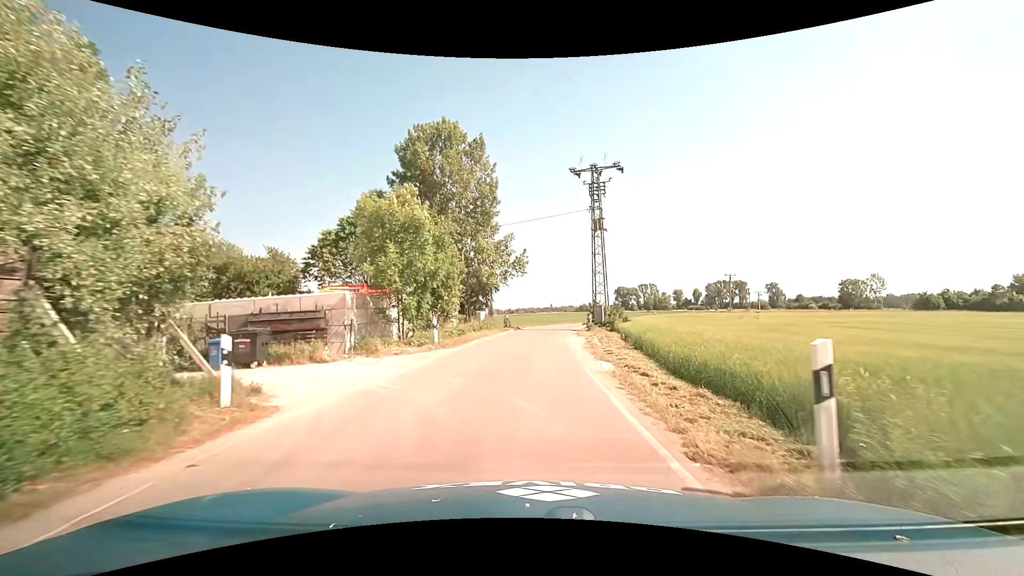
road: unclassified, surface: asphalt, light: Day
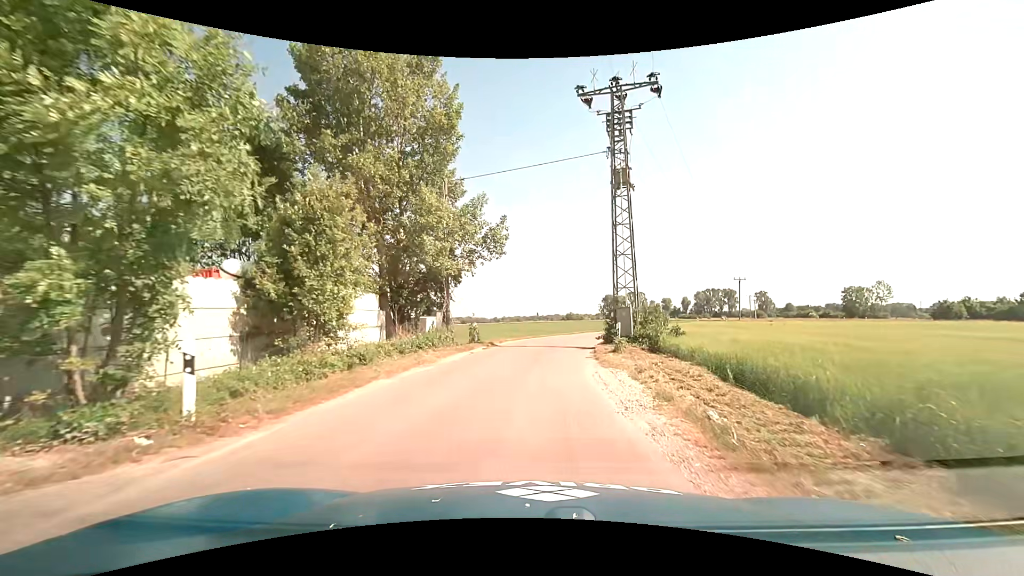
(+0.2, +14.2) m; +2°
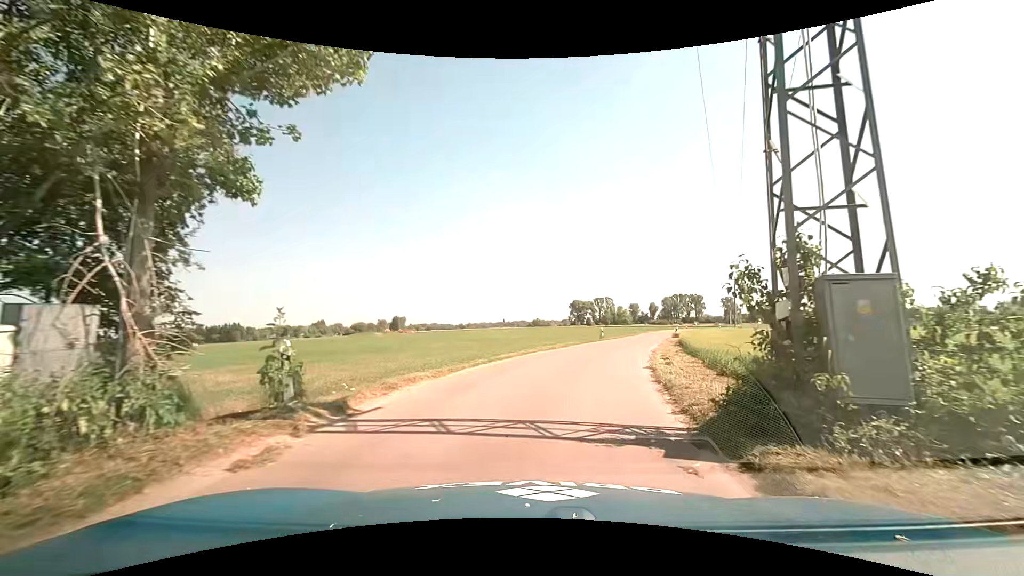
(+0.3, +16.7) m; +3°
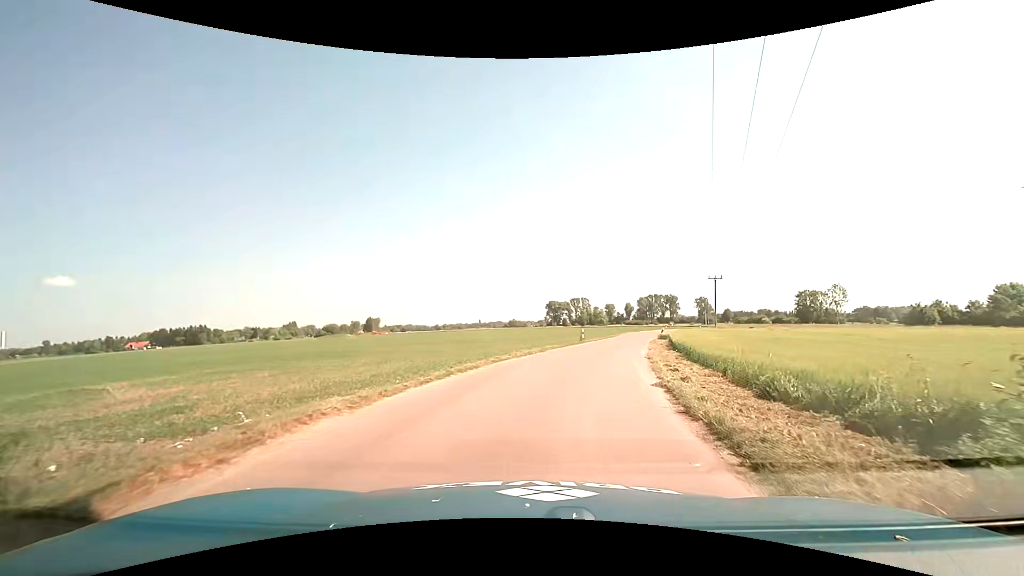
(+0.1, +4.0) m; +2°
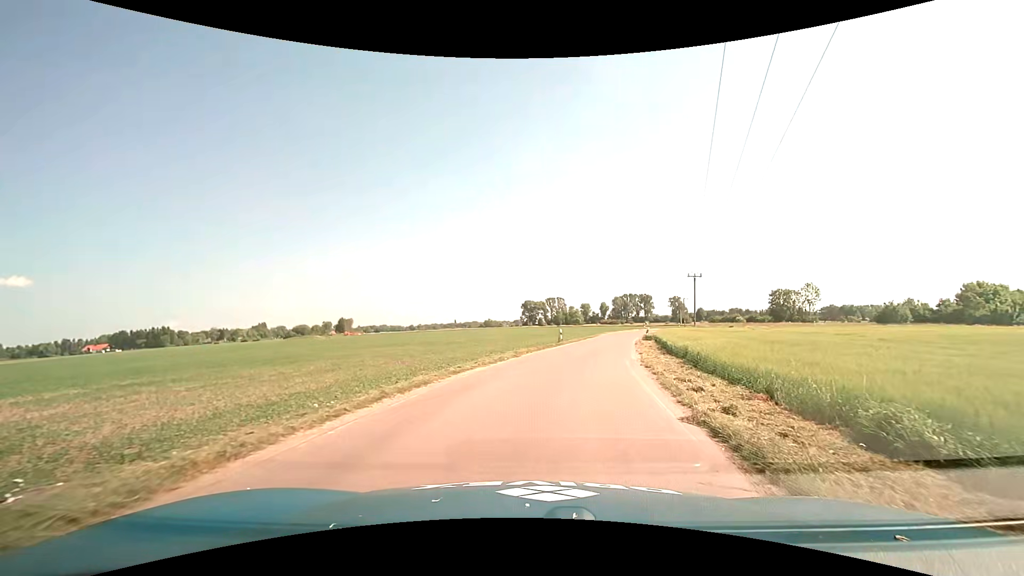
(+0.1, +3.9) m; +4°
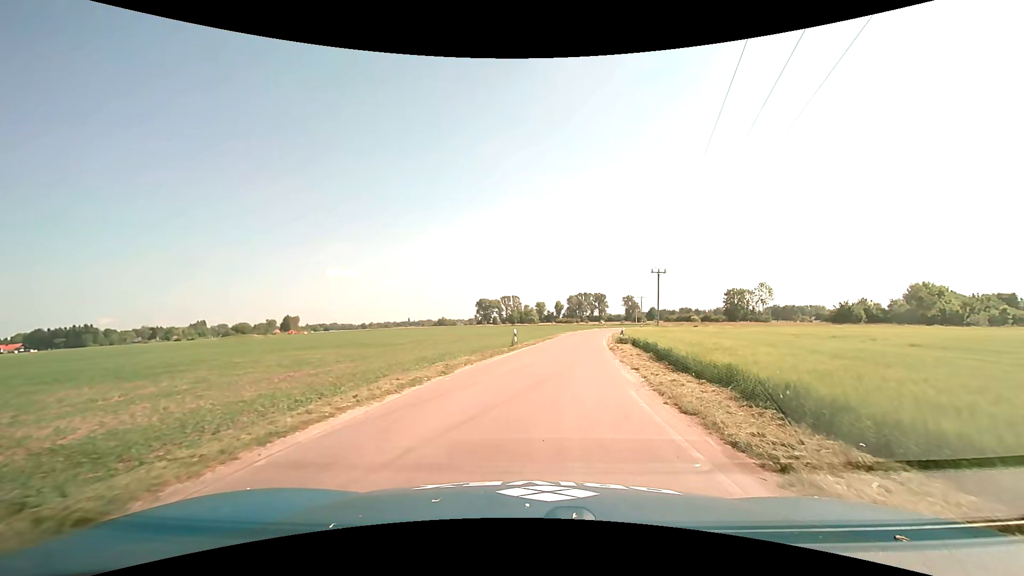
(+0.3, +8.2) m; +4°
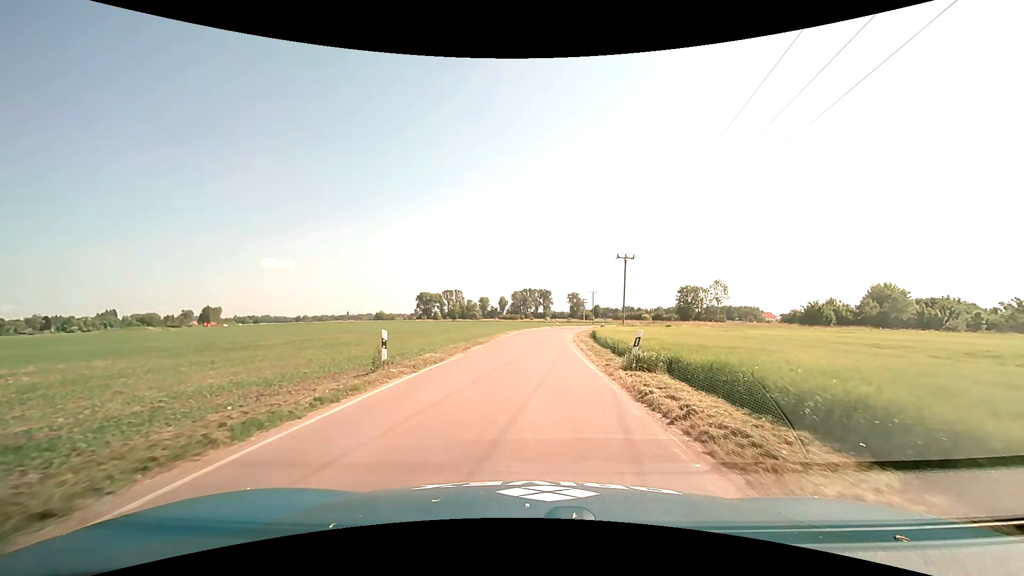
(+1.3, +18.3) m; +6°
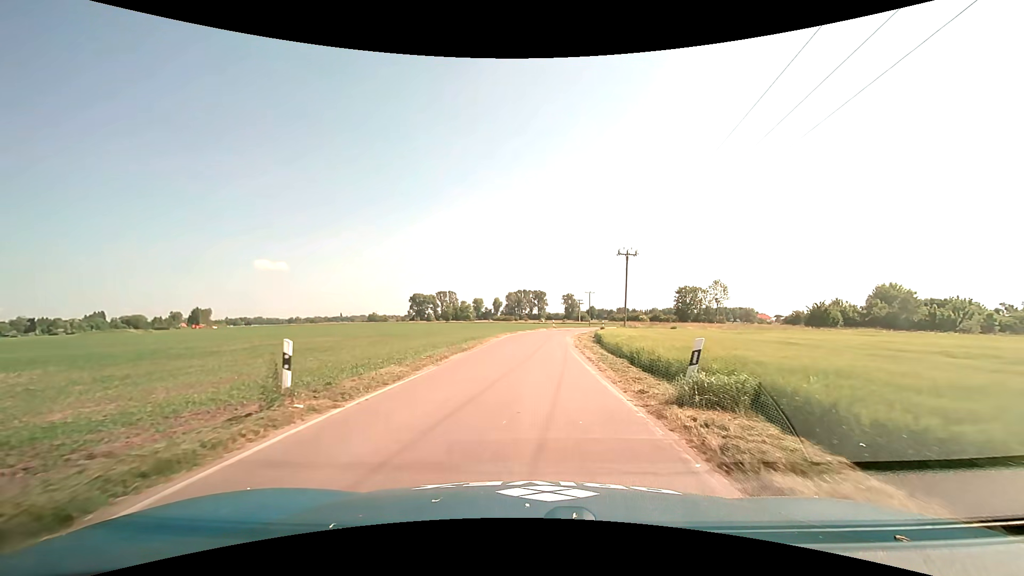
(0.0, +4.9) m; +1°
(0, +10) (0, +20) (+1, +30) (+1, +40) (+3, +50) (+5, +60) (+9, +69) (+15, +77) (+21, +85) (+28, +92) m
